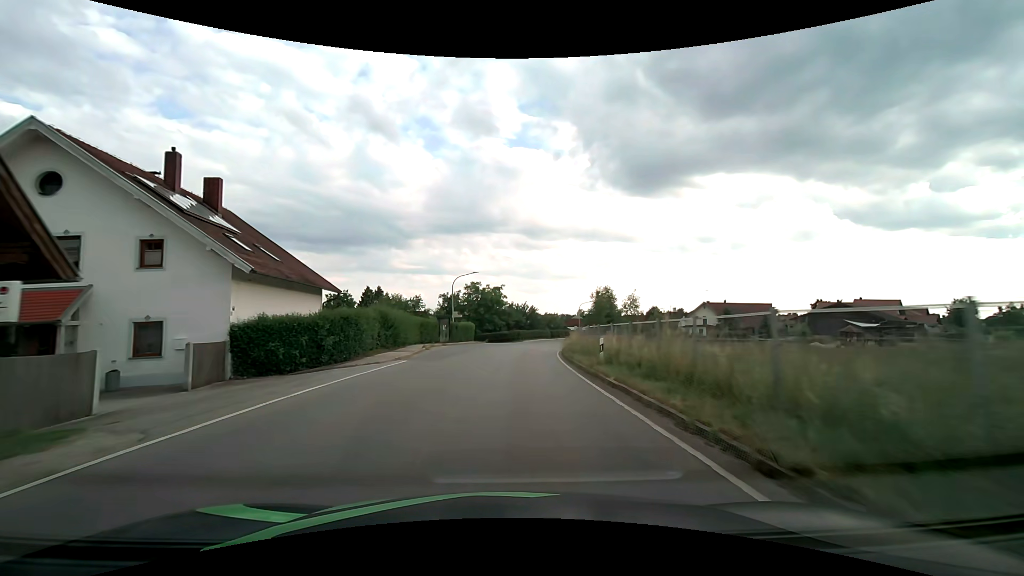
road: tertiary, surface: asphalt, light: Day
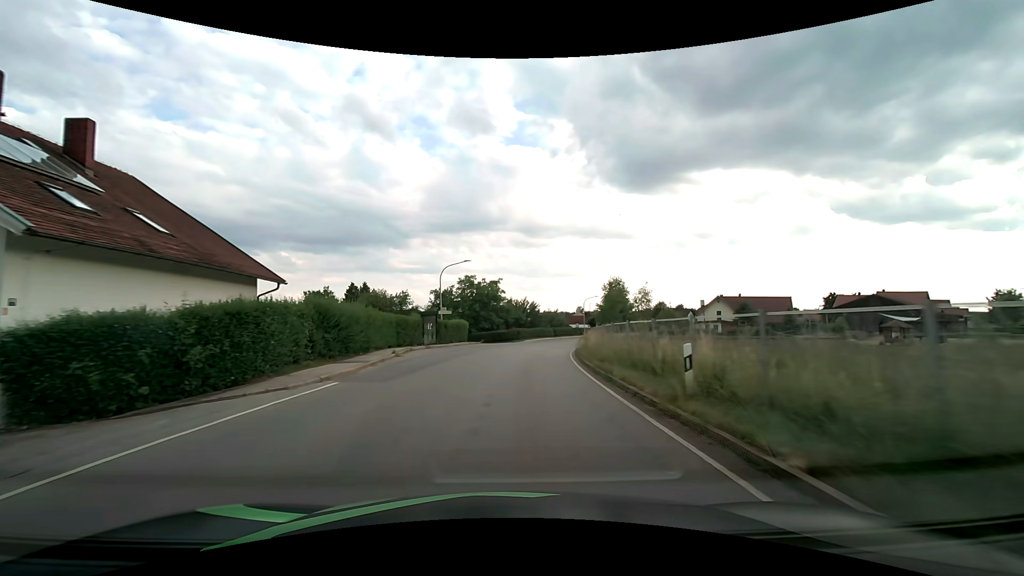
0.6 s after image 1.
(0.0, +8.1) m; 0°
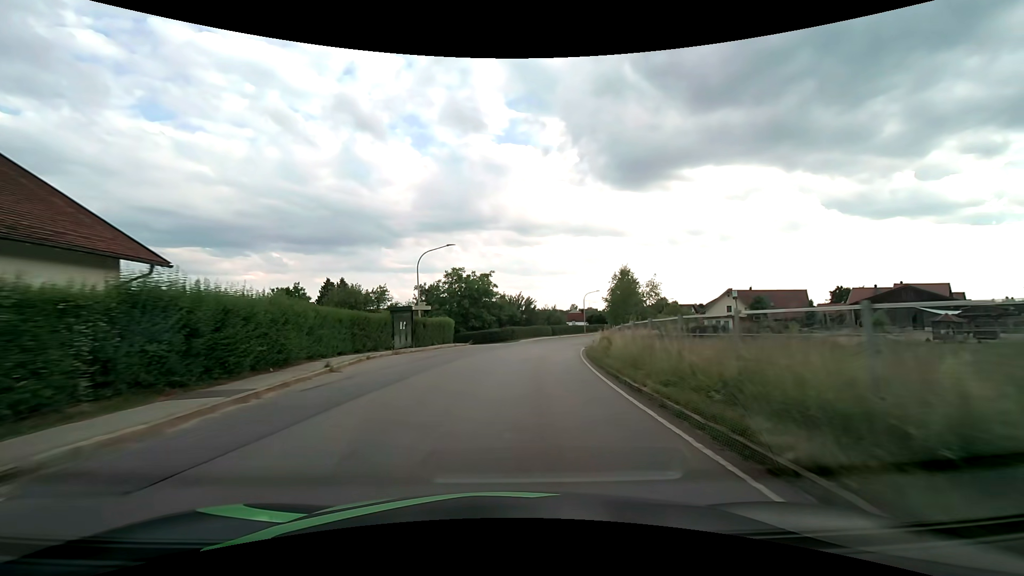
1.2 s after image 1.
(+0.1, +7.9) m; +1°
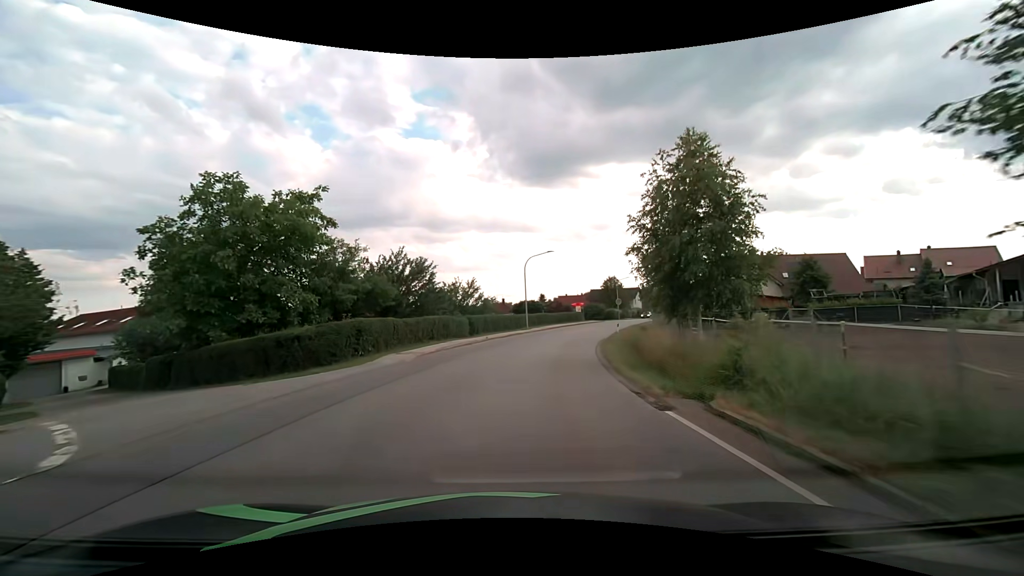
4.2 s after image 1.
(+2.5, +37.7) m; +10°
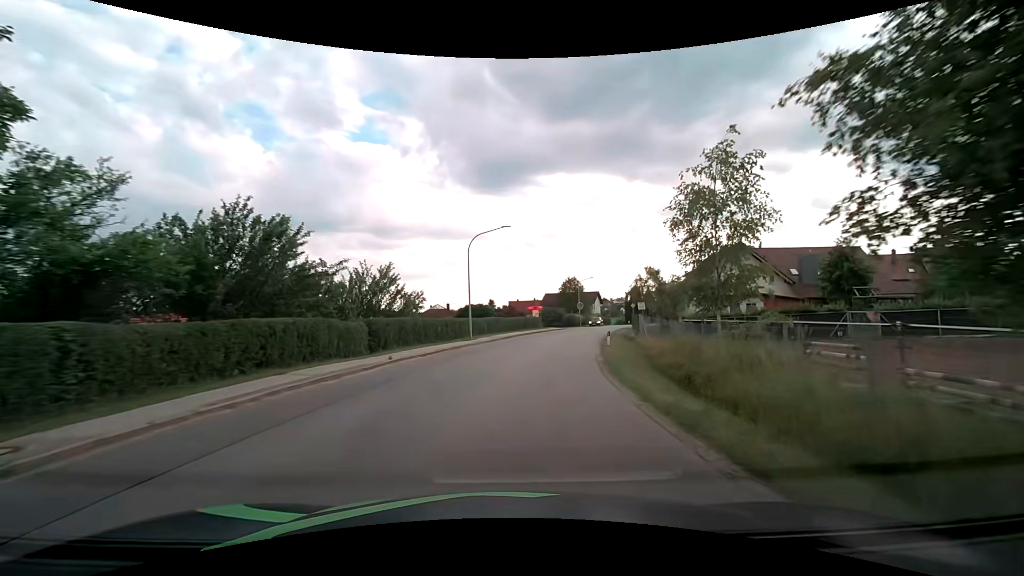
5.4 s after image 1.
(+0.7, +14.5) m; +6°
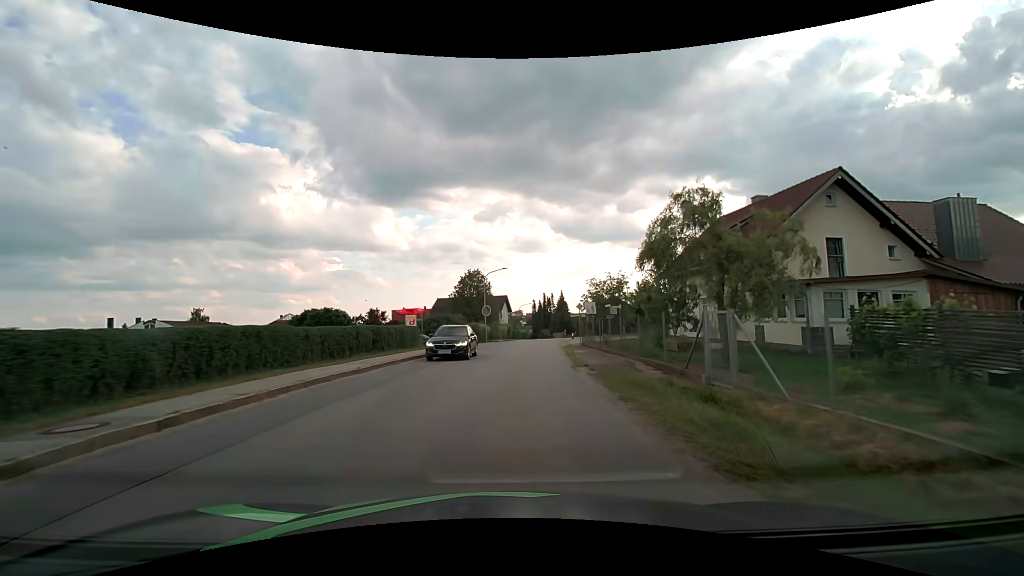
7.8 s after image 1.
(+2.9, +28.4) m; +12°
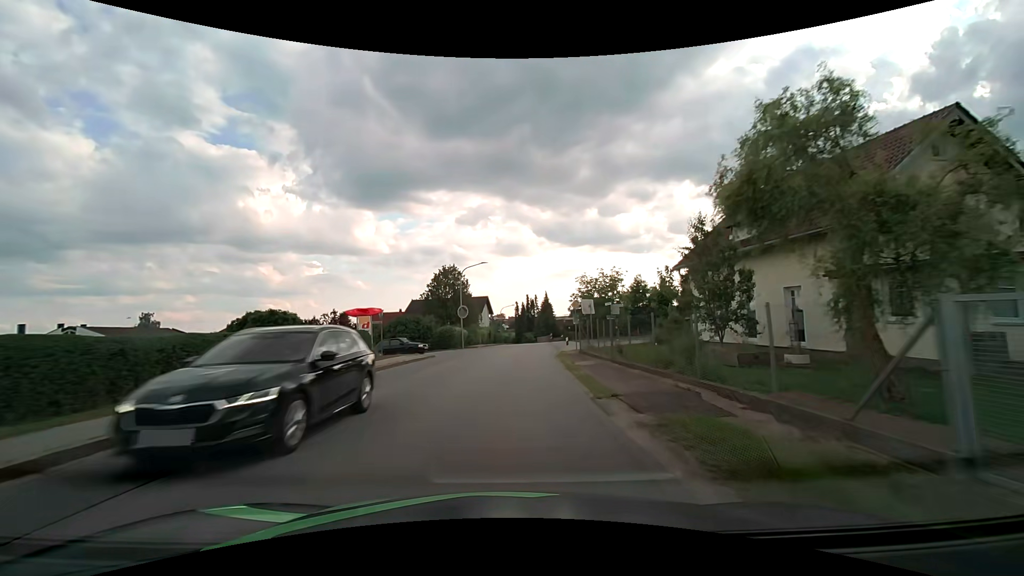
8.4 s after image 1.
(+0.1, +7.3) m; +2°
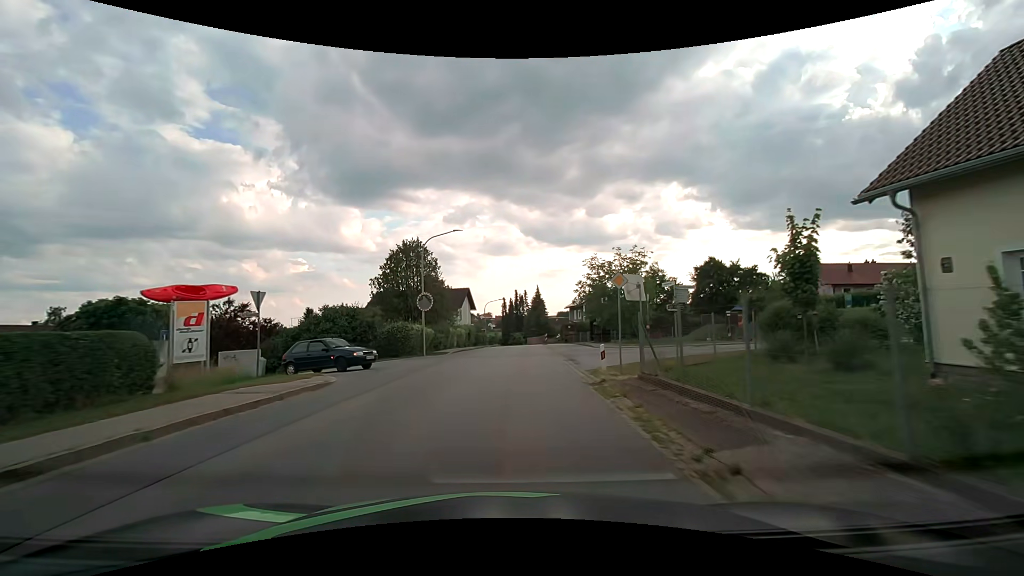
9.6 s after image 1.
(+0.2, +14.9) m; +1°
(0, +10) (0, +20) (+1, +30) (+1, +40) (+1, +50) (+2, +60) (+2, +70) (+3, +80) (+2, +90) (+1, +100) m
